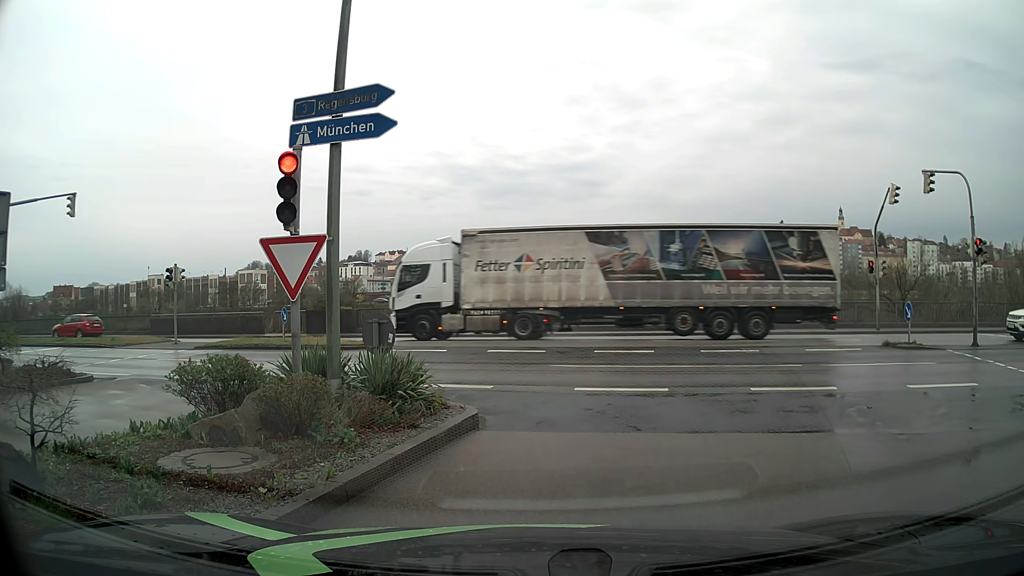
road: tertiary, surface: asphalt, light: Day
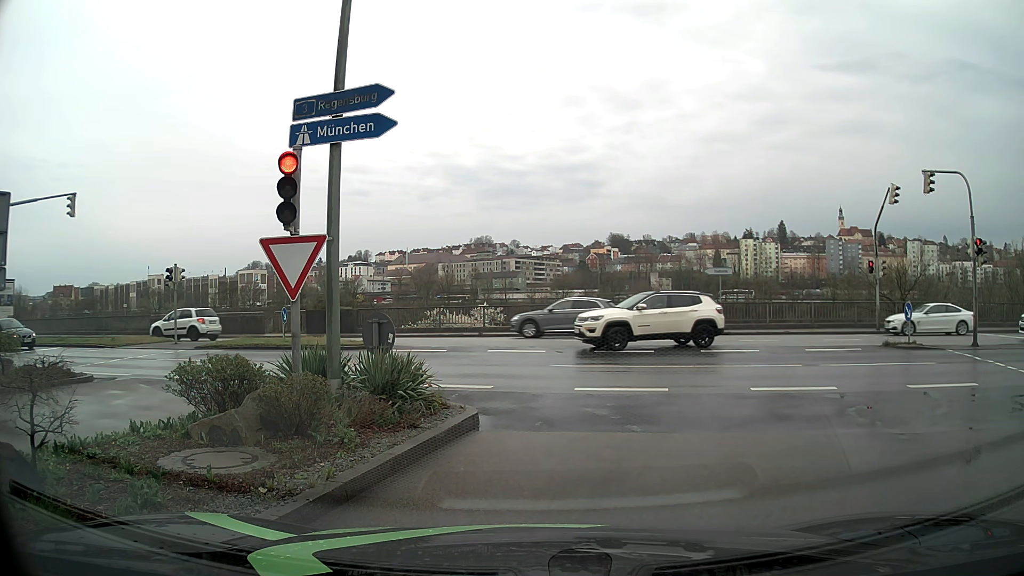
(0.0, 0.0) m; 0°
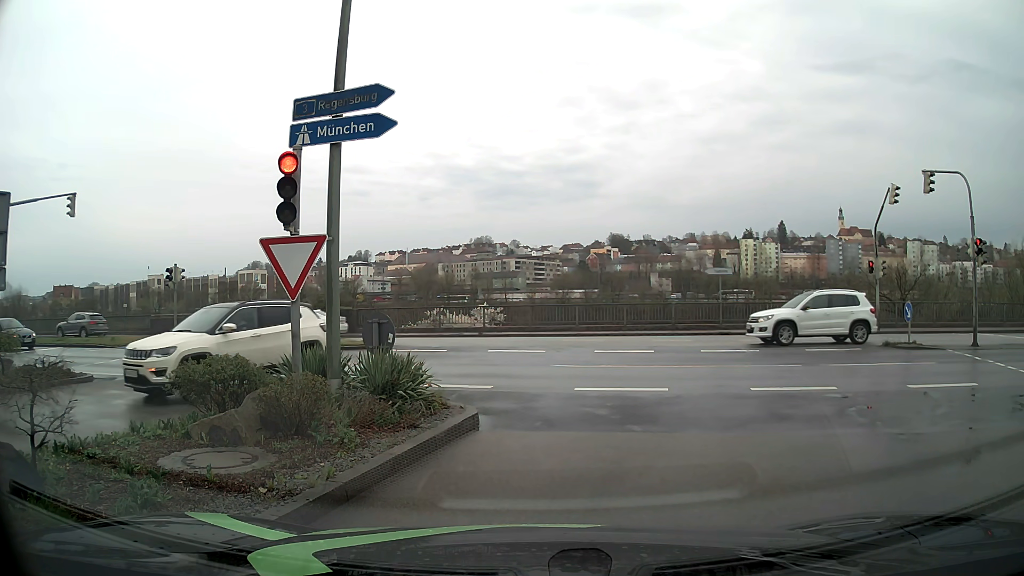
(0.0, 0.0) m; 0°
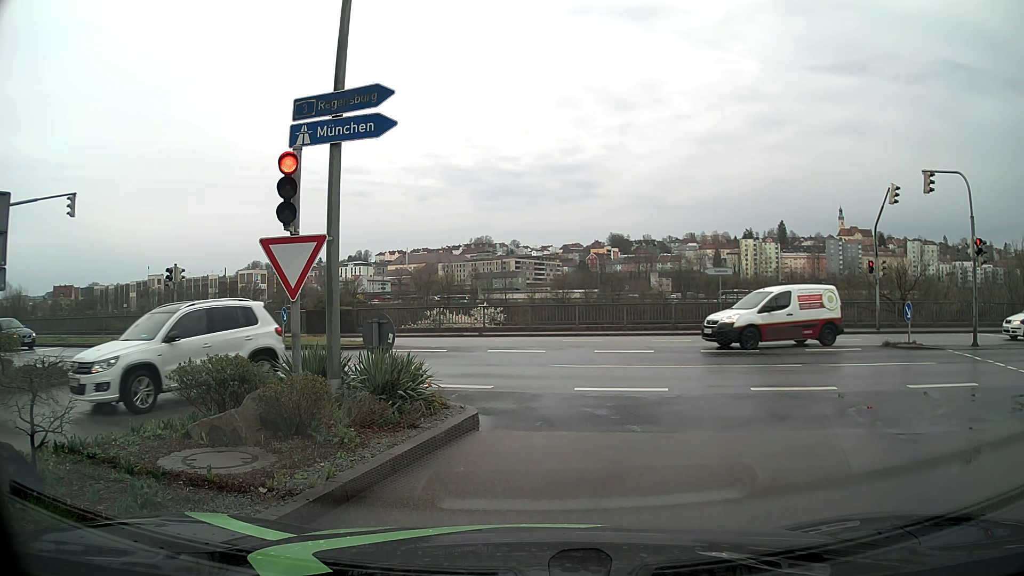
(0.0, 0.0) m; 0°
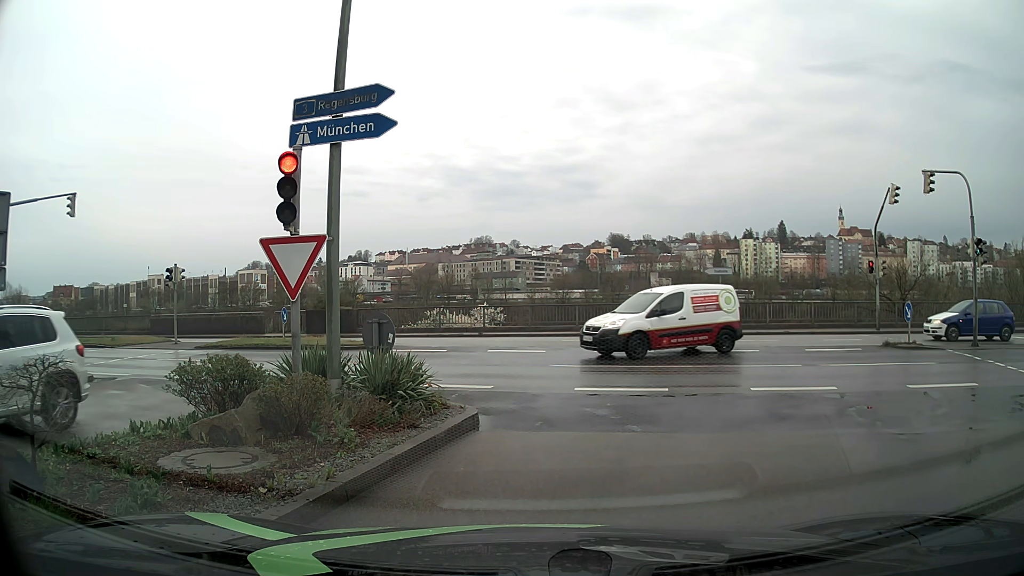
(0.0, 0.0) m; 0°
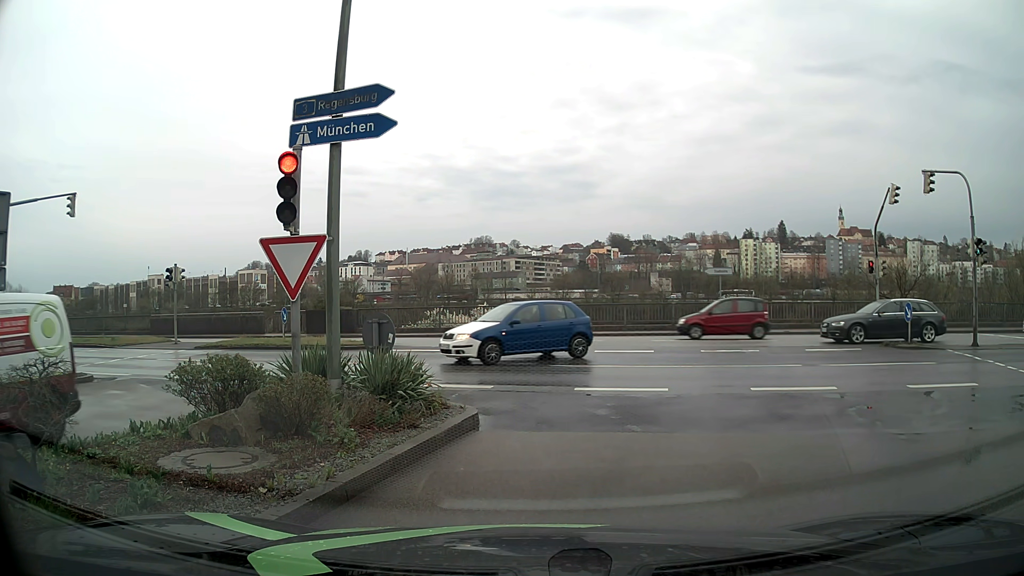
(0.0, 0.0) m; 0°
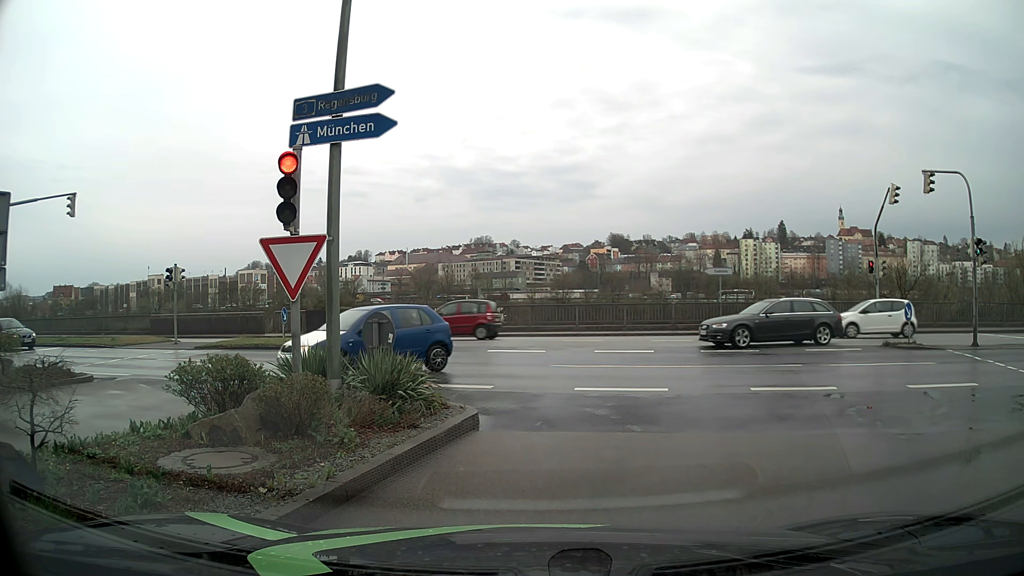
(0.0, 0.0) m; 0°
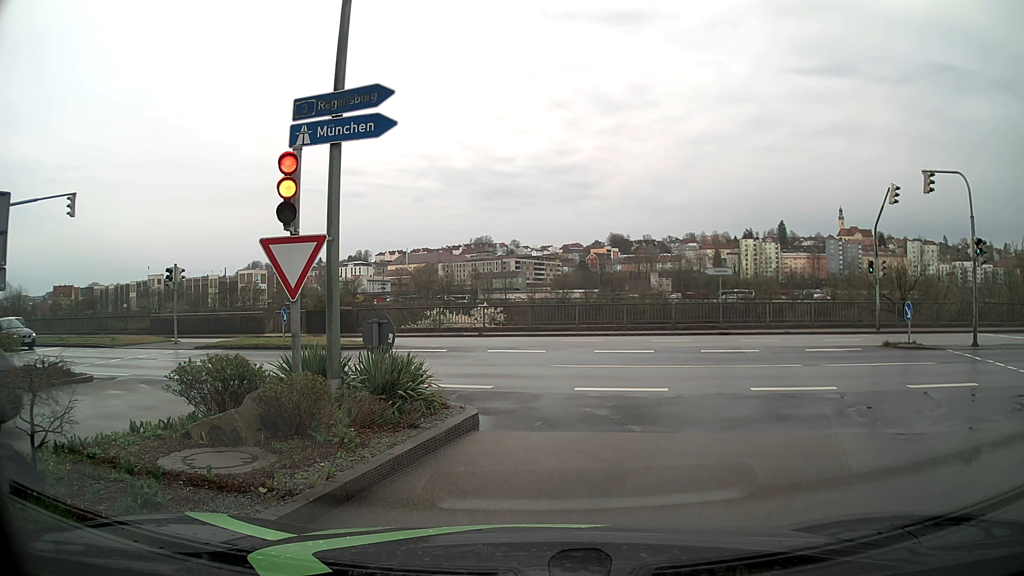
(0.0, 0.0) m; 0°
